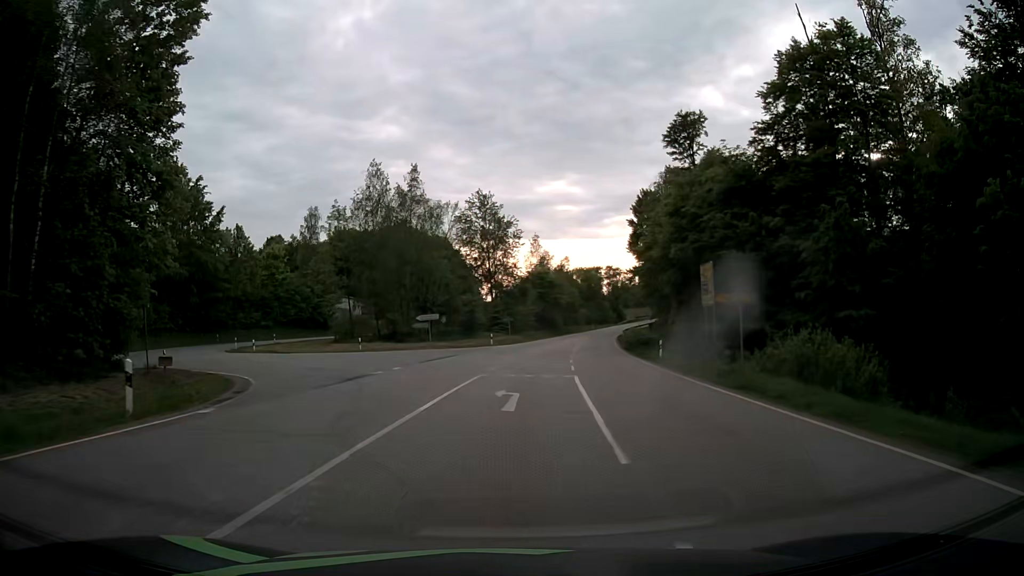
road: secondary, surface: asphalt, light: Day
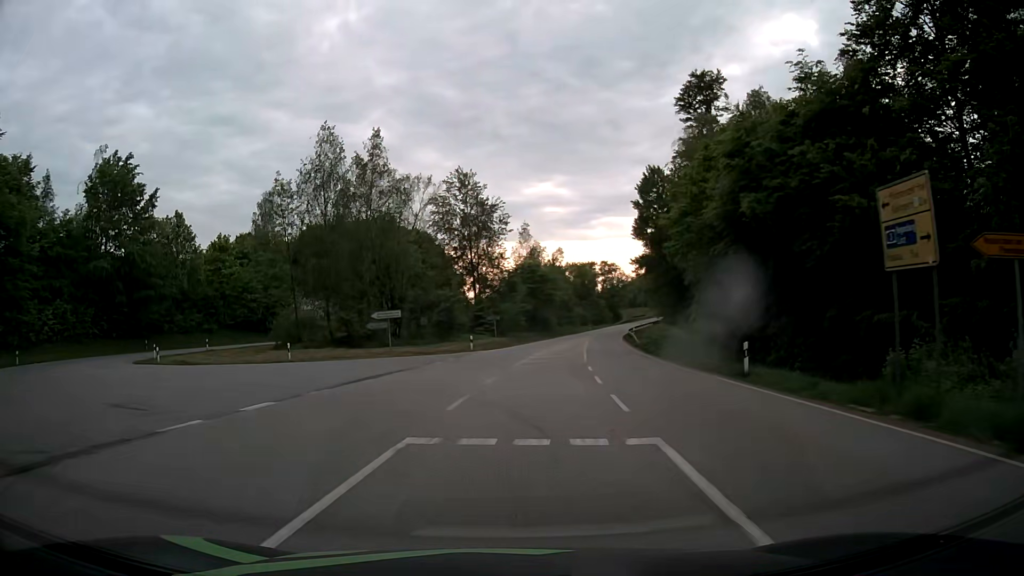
(+0.2, +13.7) m; +1°
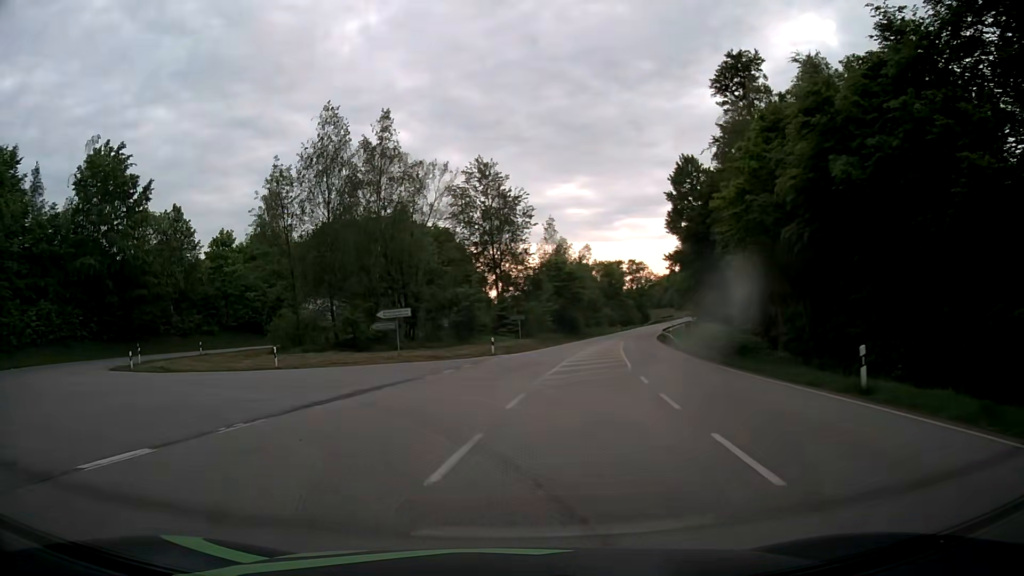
(-0.1, +5.8) m; -2°
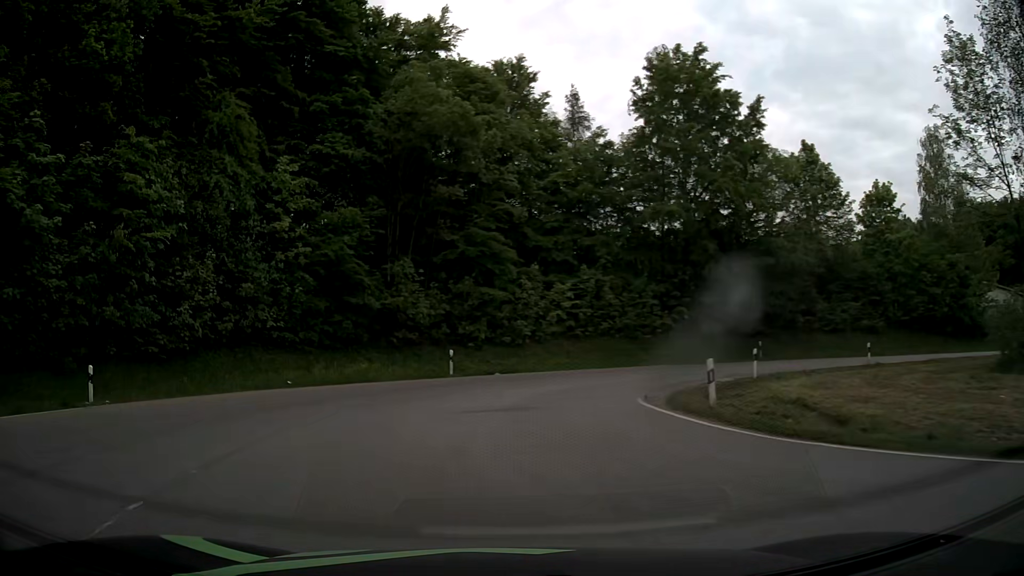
(-10.1, +20.9) m; -54°
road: tertiary
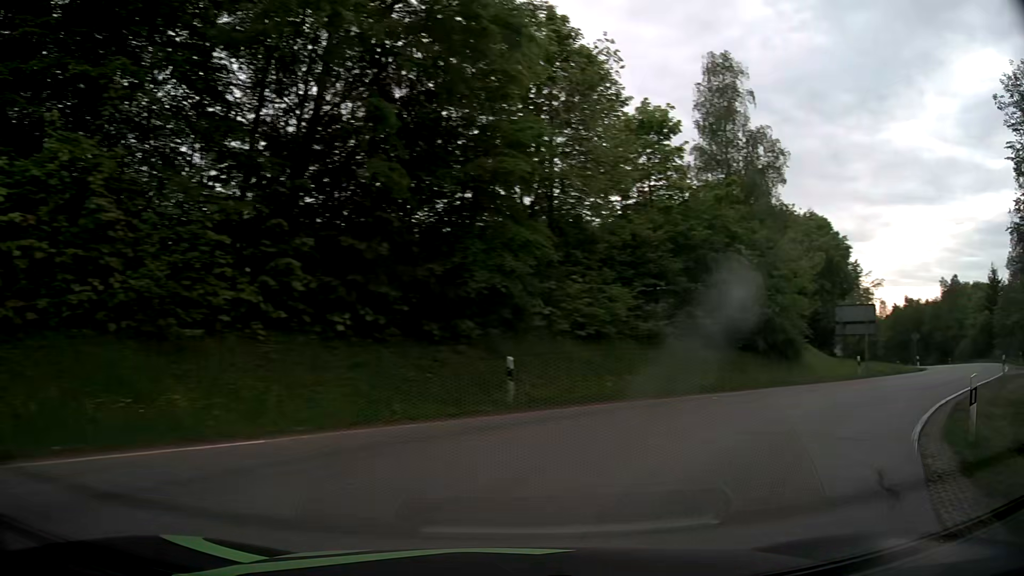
(+3.3, +24.2) m; +36°
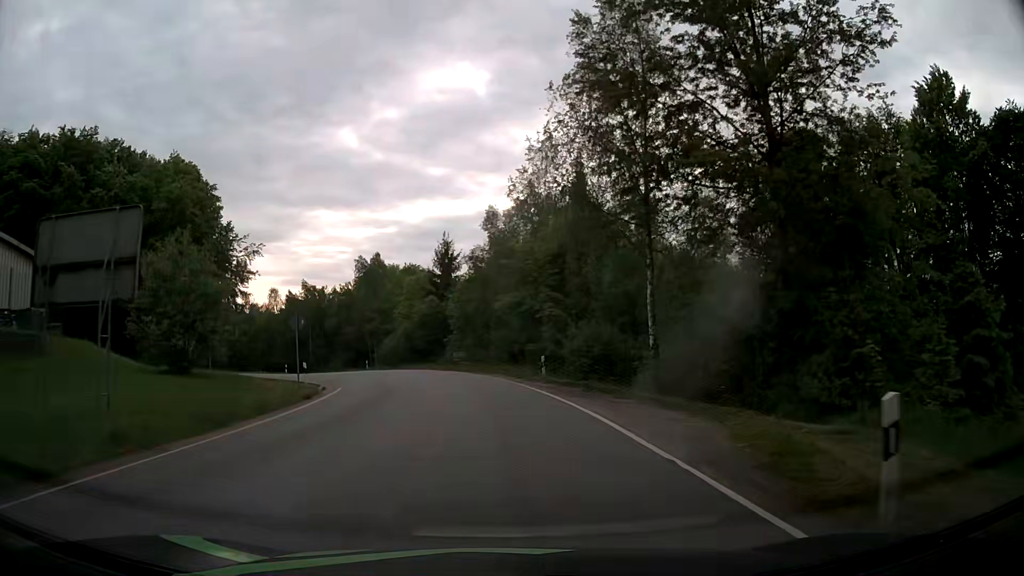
(+15.8, +22.8) m; +52°
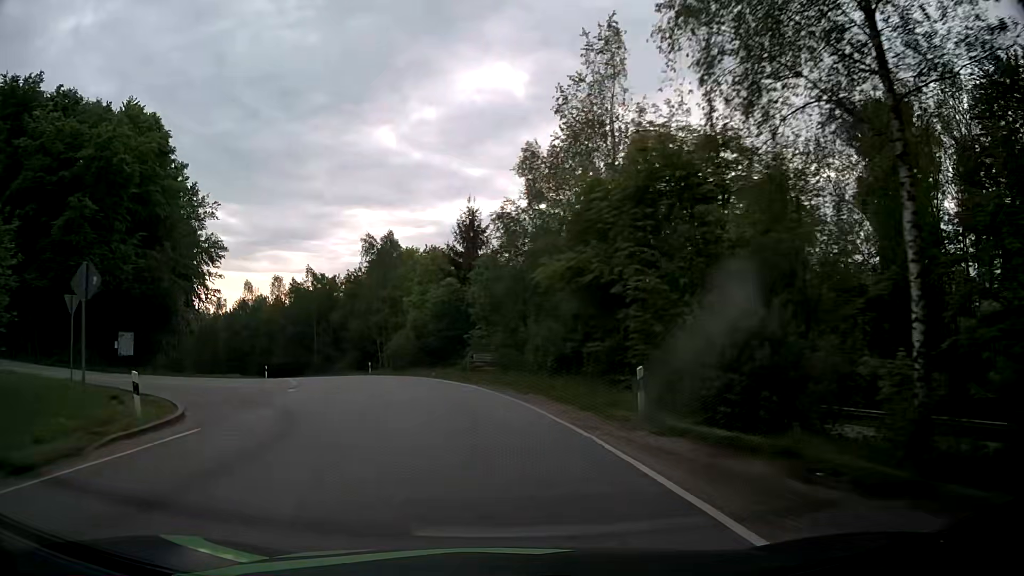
(0.0, +15.6) m; -2°
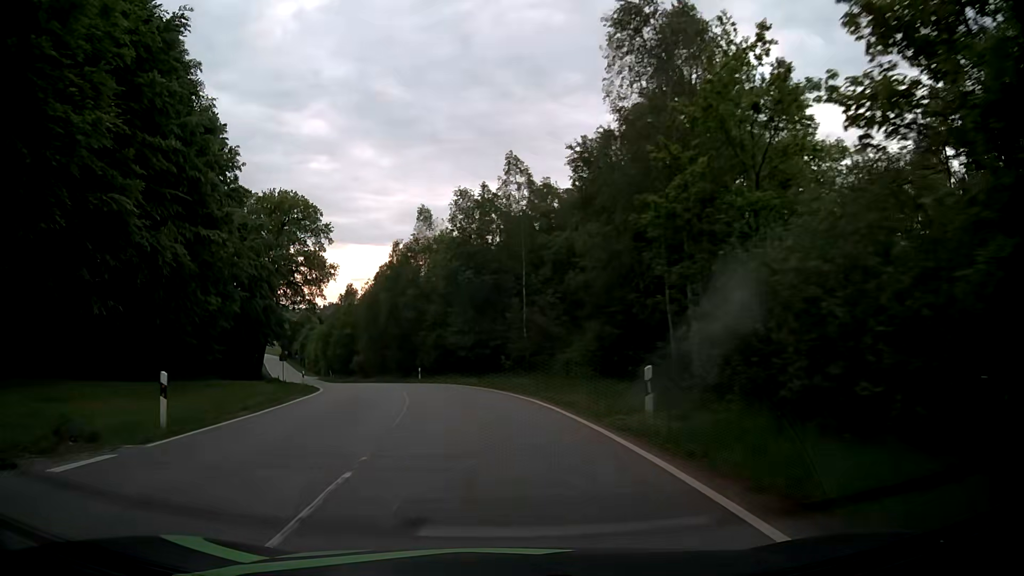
(-8.3, +43.1) m; -22°
(0, +10) (-2, +20) (-4, +30) (-6, +39) (-10, +49) (-13, +58) (-17, +67) (-21, +77) (-25, +86) (-28, +95) m
